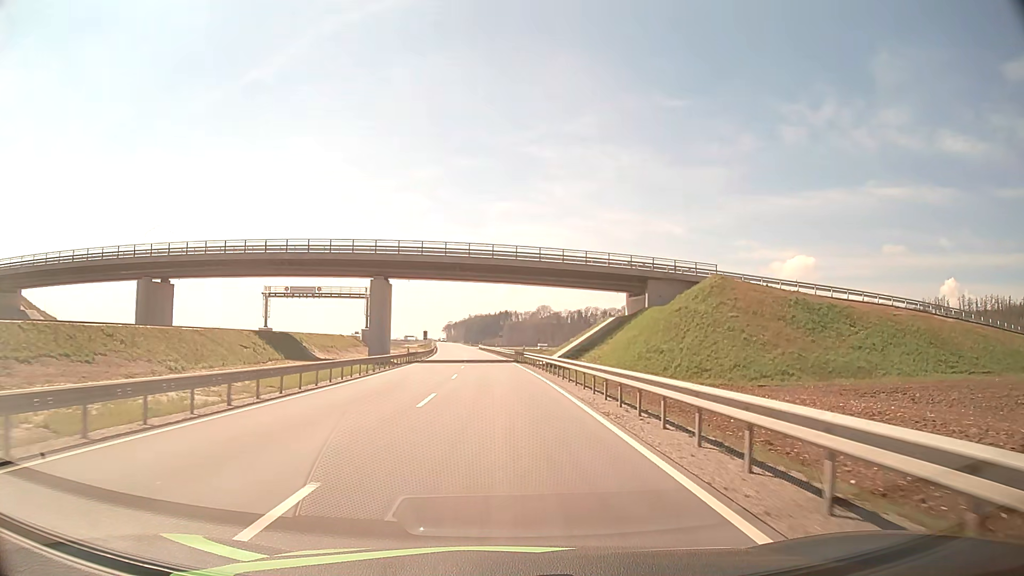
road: tertiary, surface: asphalt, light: Day
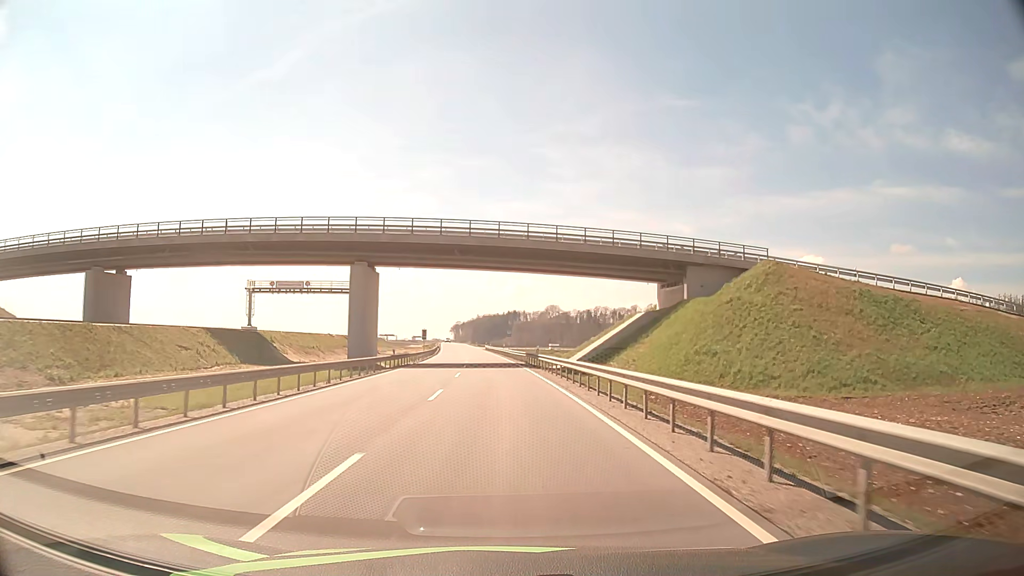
(-0.1, +10.5) m; -1°
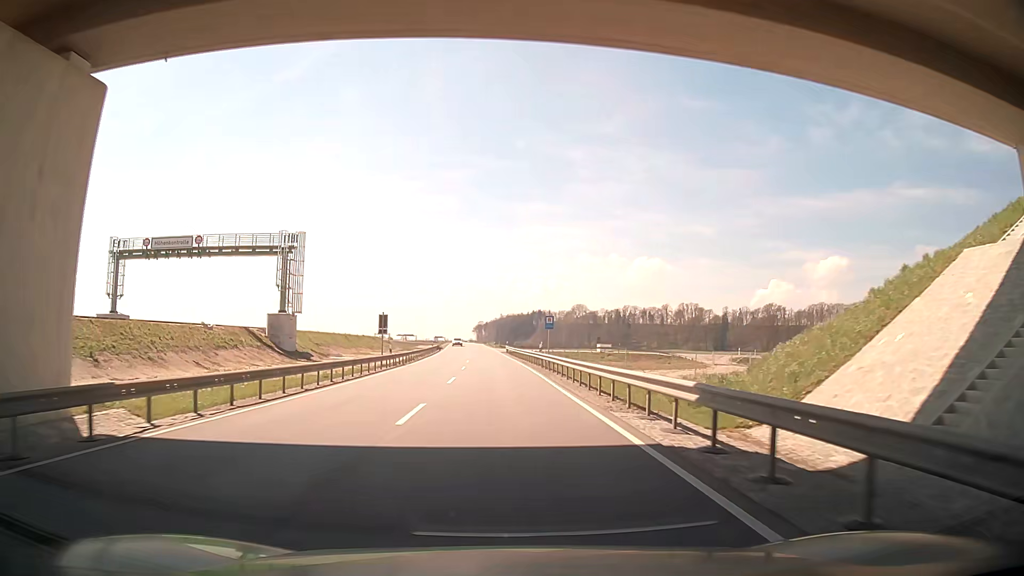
(-0.9, +42.0) m; -2°
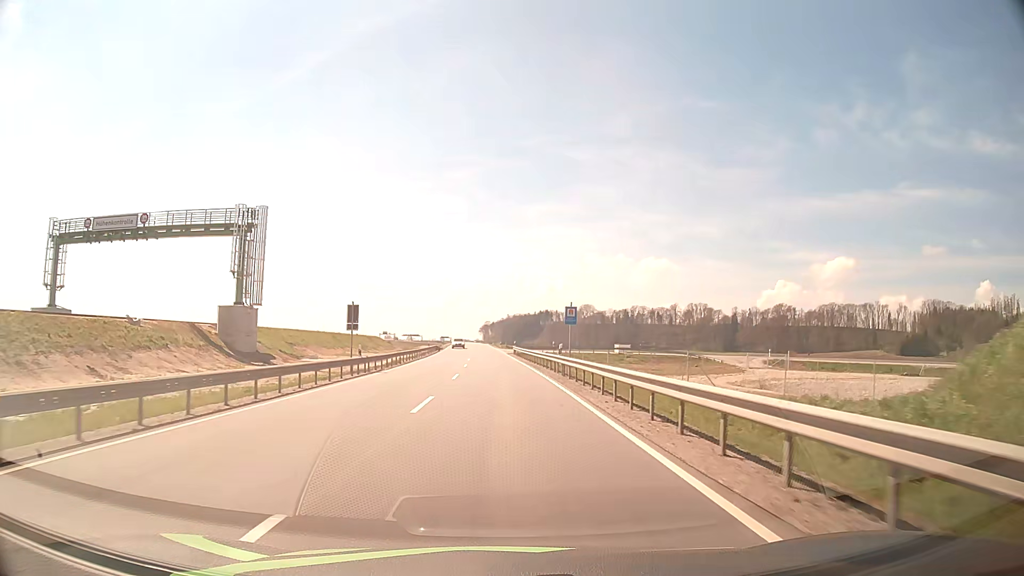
(-0.2, +10.5) m; -2°
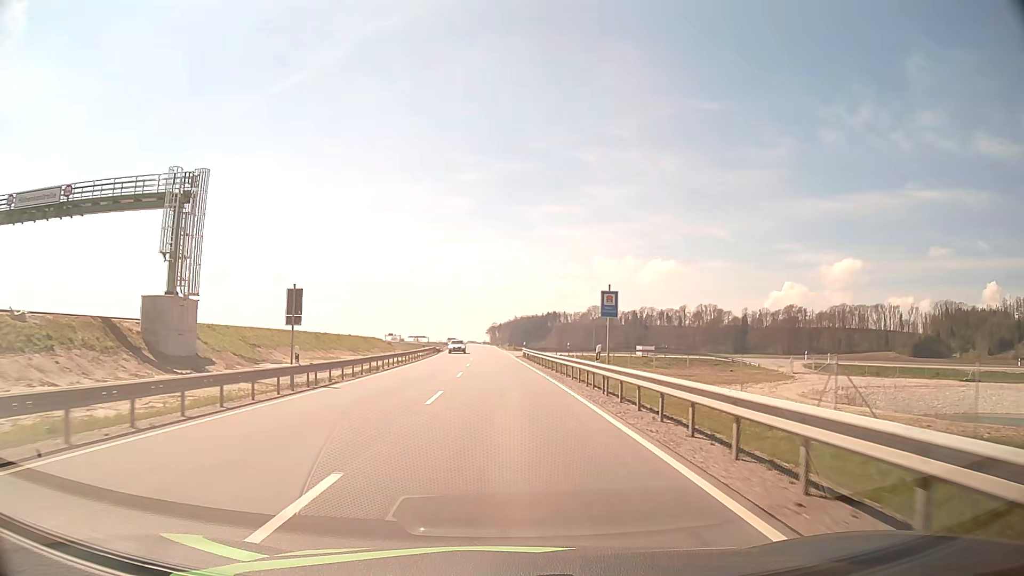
(+0.2, +10.5) m; +1°
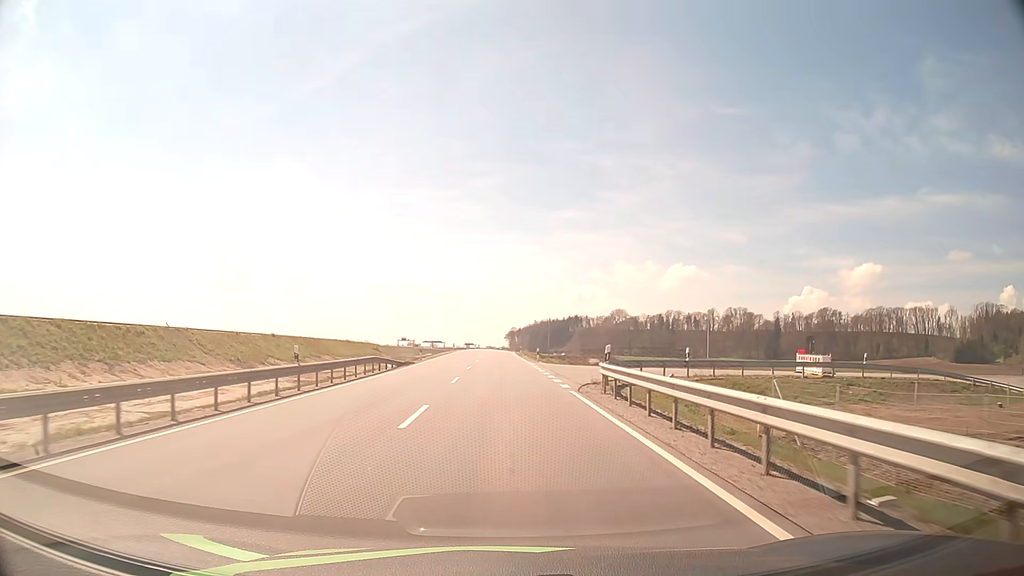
(-0.6, +41.2) m; -2°
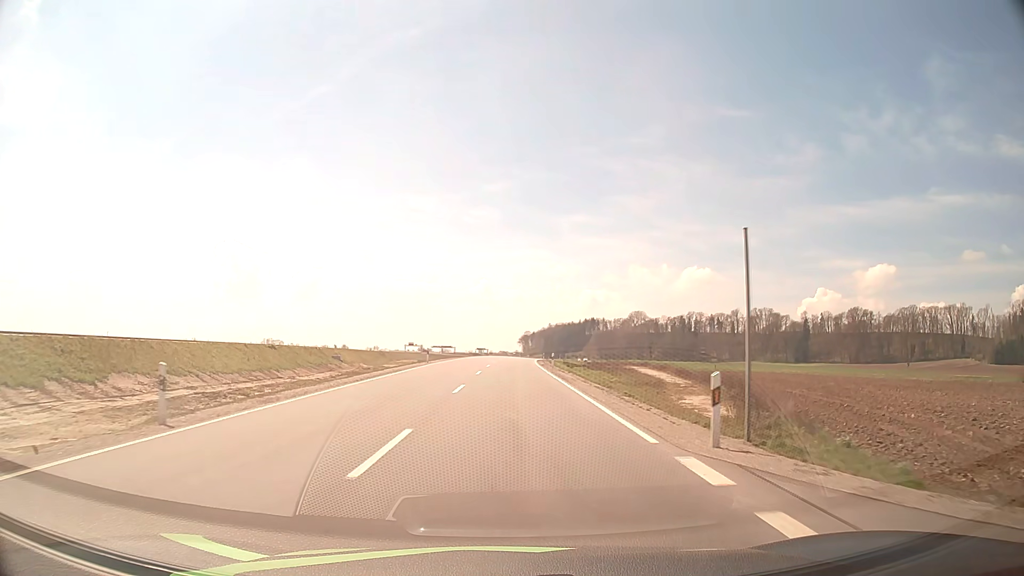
(-0.3, +41.1) m; -1°
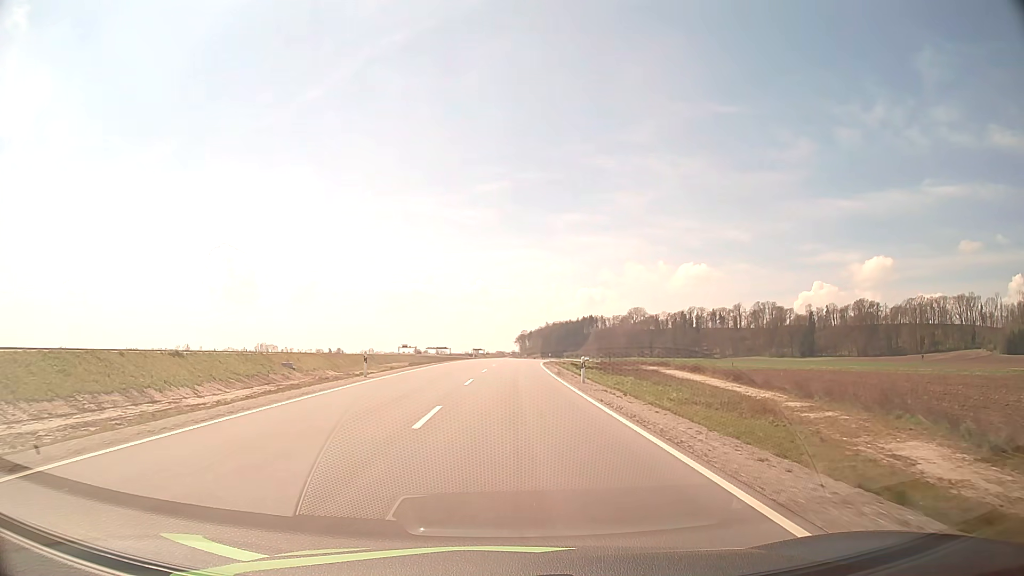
(0.0, +20.4) m; 0°
(0, +10) (0, +20) (0, +30) (0, +40) (+1, +50) (+1, +60) (+2, +70) (+2, +80) (+3, +90) (+4, +100) m
